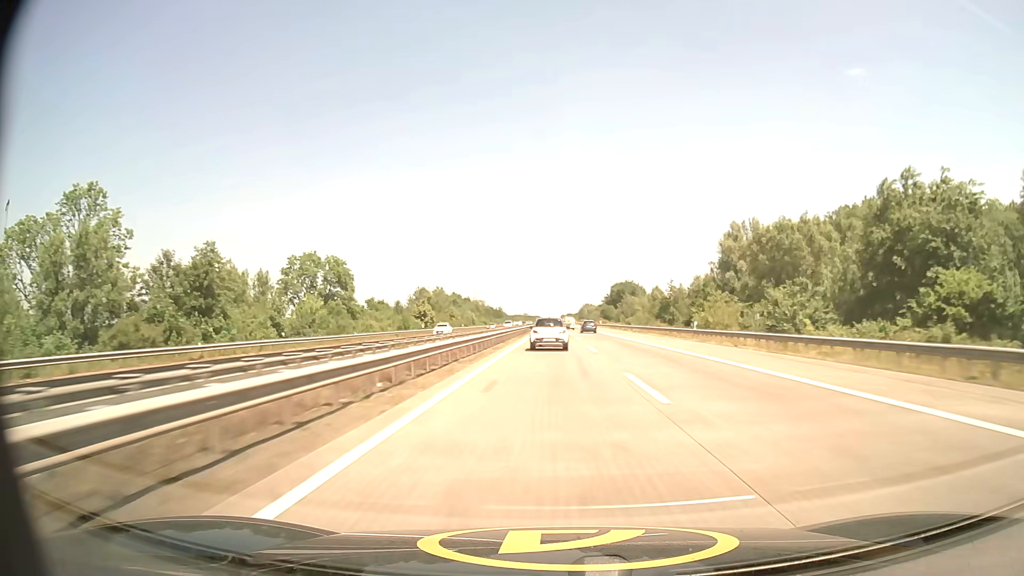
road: motorway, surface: asphalt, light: Day
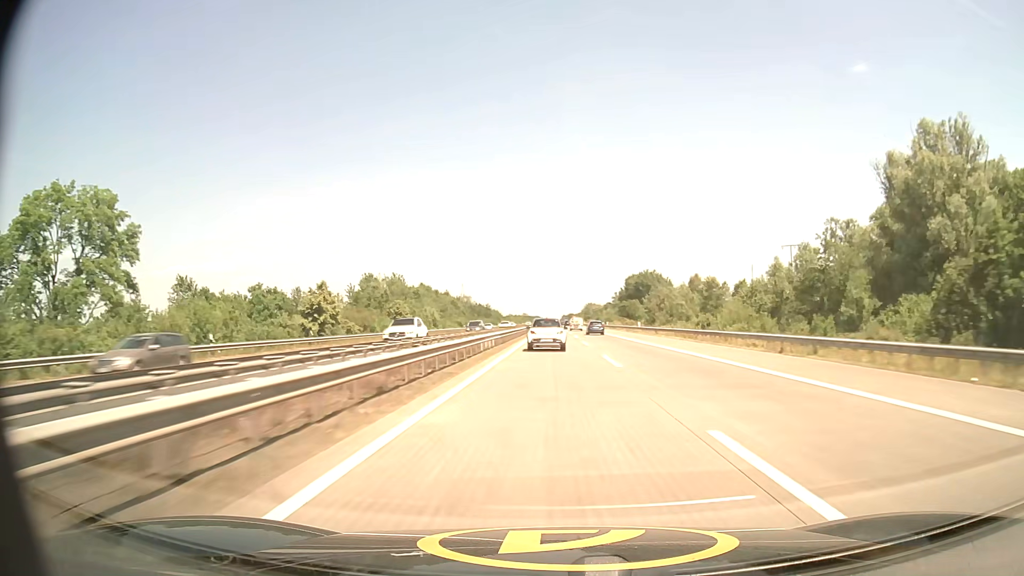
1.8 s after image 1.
(+0.1, +62.9) m; 0°
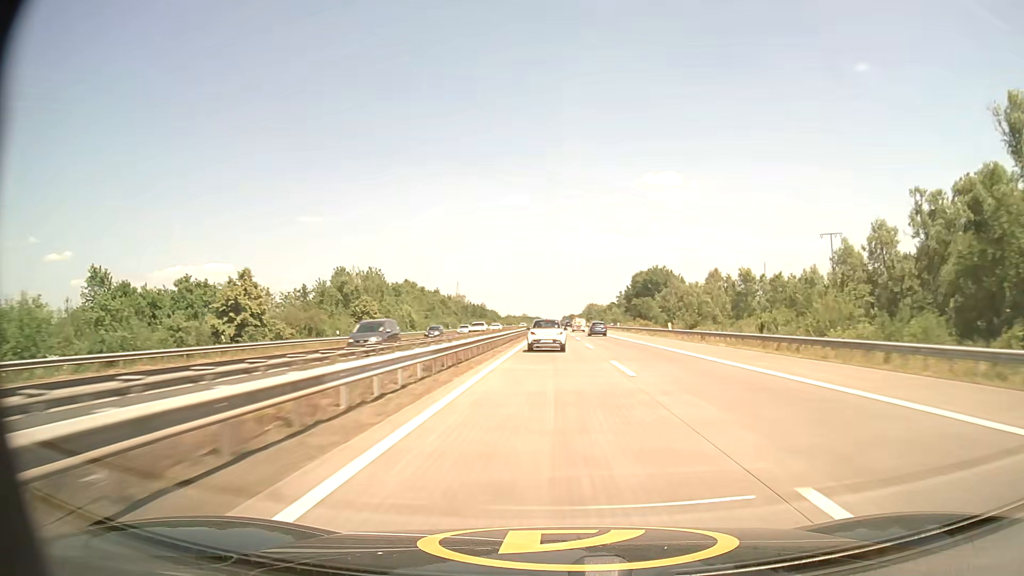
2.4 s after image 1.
(0.0, +20.8) m; 0°
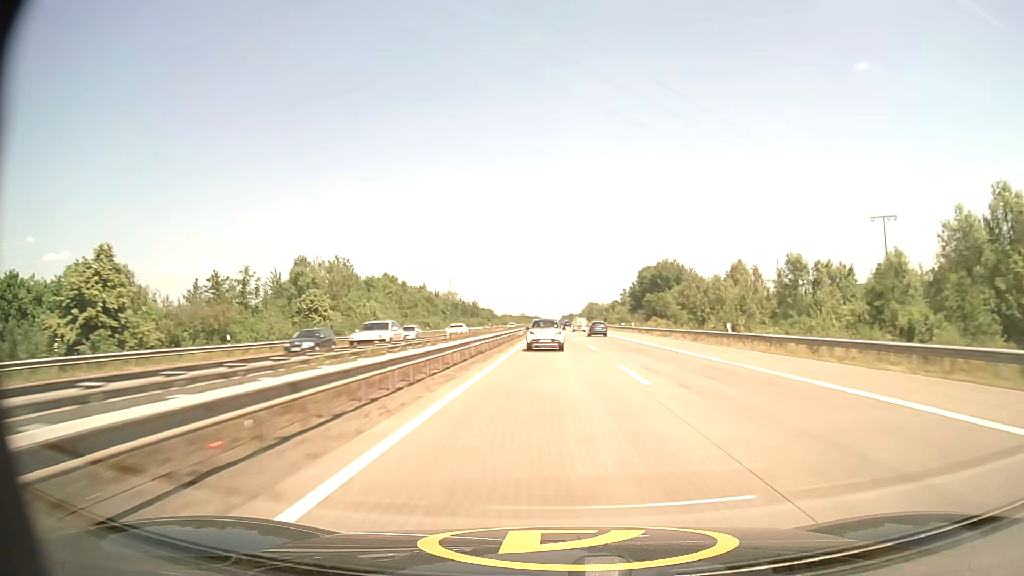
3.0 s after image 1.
(0.0, +20.8) m; 0°
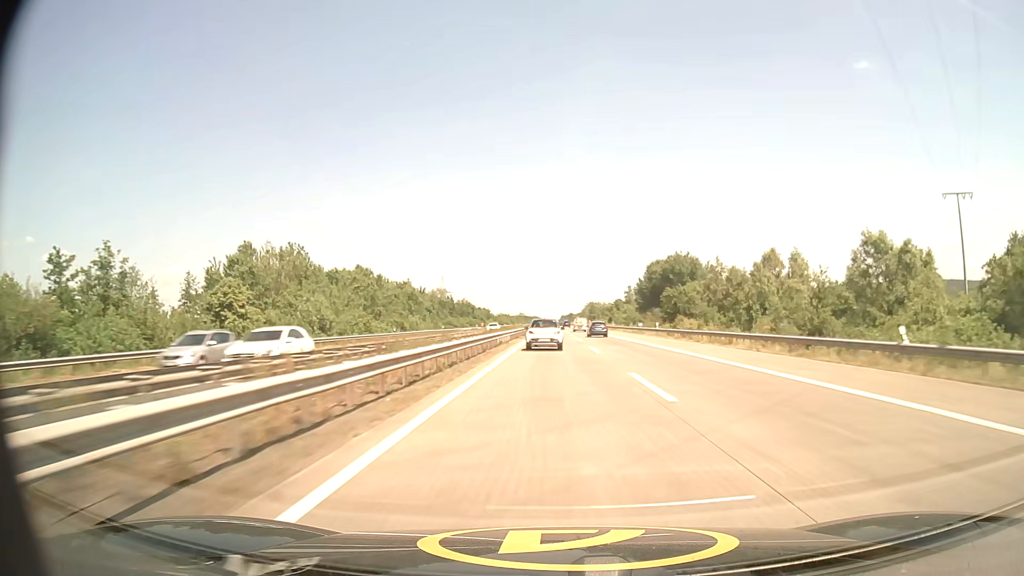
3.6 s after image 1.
(0.0, +20.9) m; 0°
